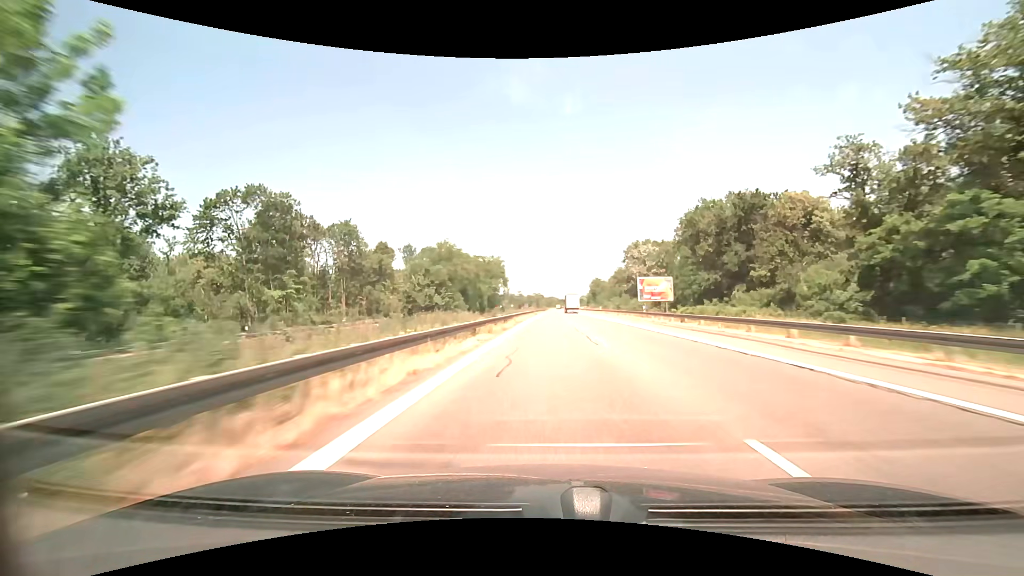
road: motorway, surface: asphalt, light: Day
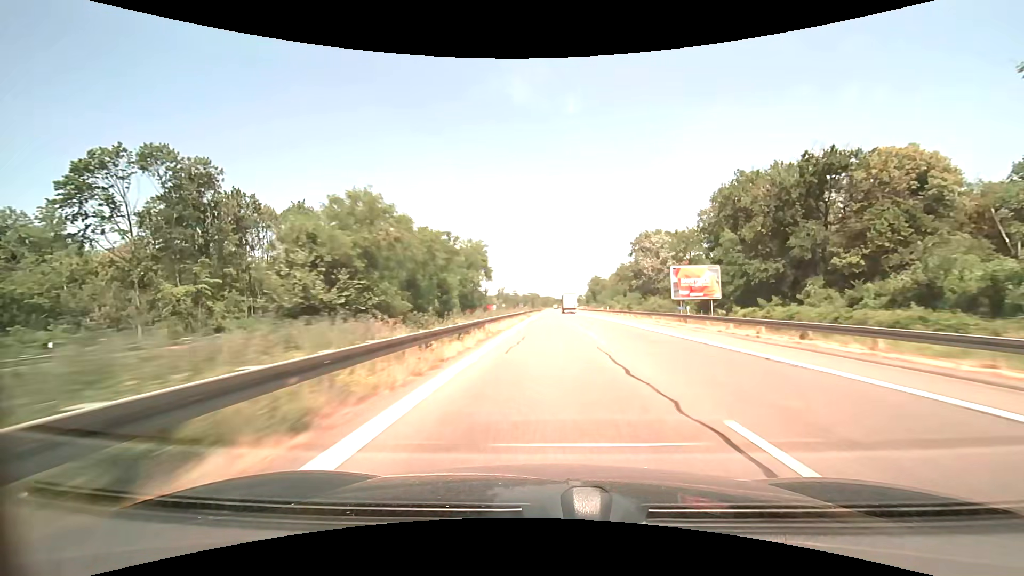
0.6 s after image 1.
(0.0, +17.4) m; 0°
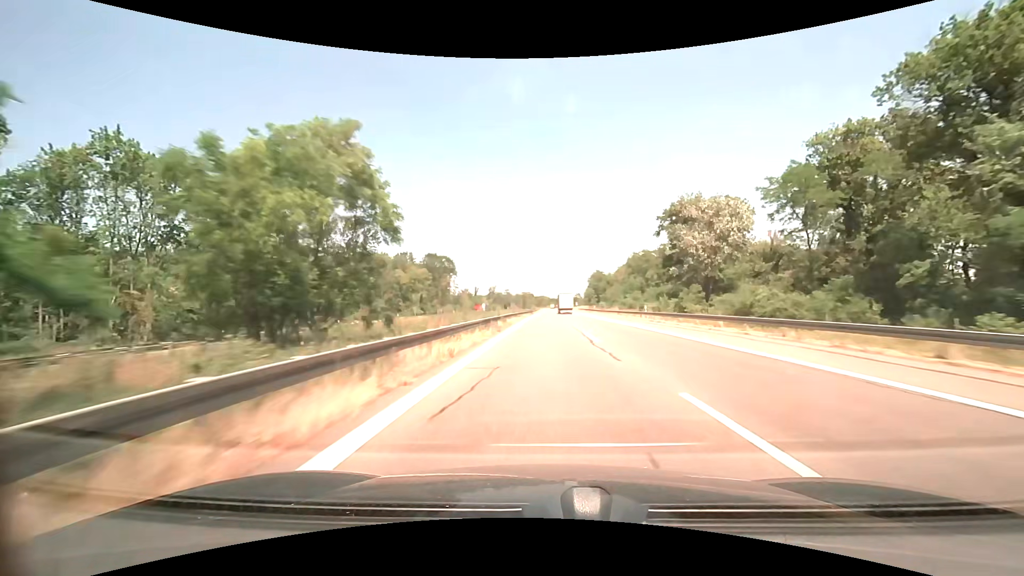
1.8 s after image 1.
(+0.2, +34.9) m; +1°
(0, +10) (0, +20) (0, +30) (0, +40) (0, +50) (0, +60) (0, +70) (0, +80) (0, +90) (+1, +100) m
